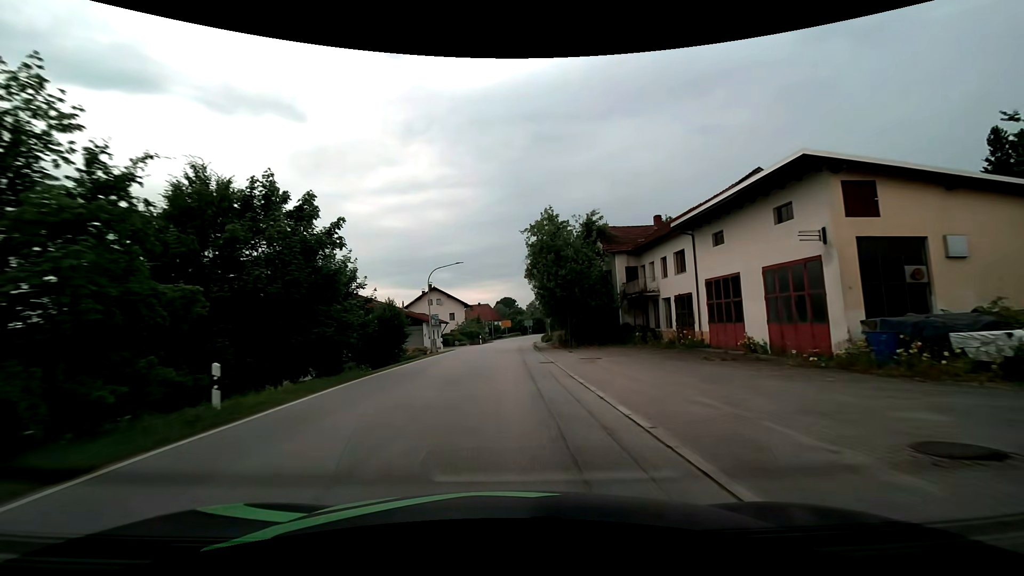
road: secondary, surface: asphalt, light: Day
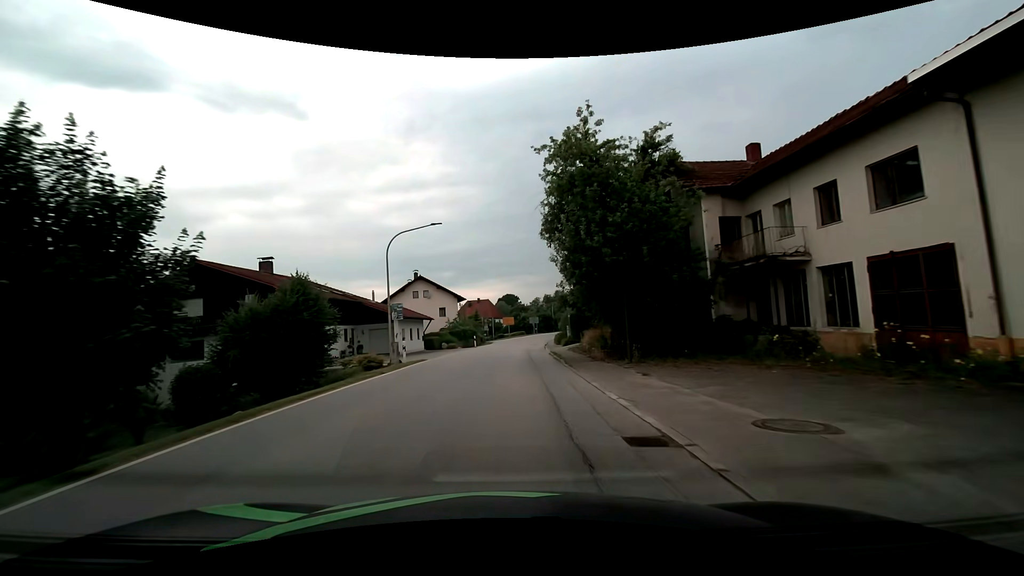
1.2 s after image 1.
(0.0, +15.0) m; 0°
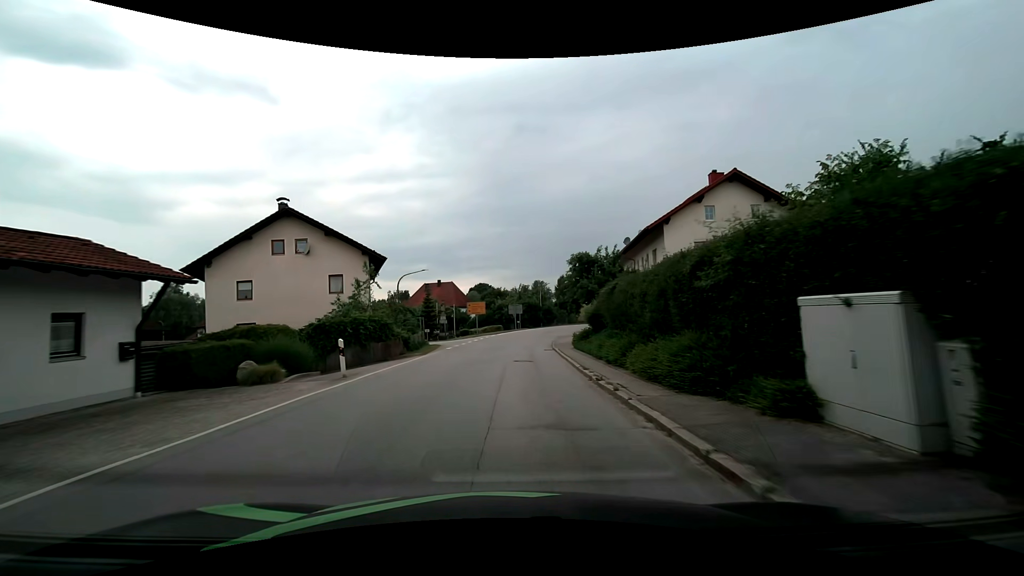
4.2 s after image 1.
(+0.4, +34.2) m; +3°
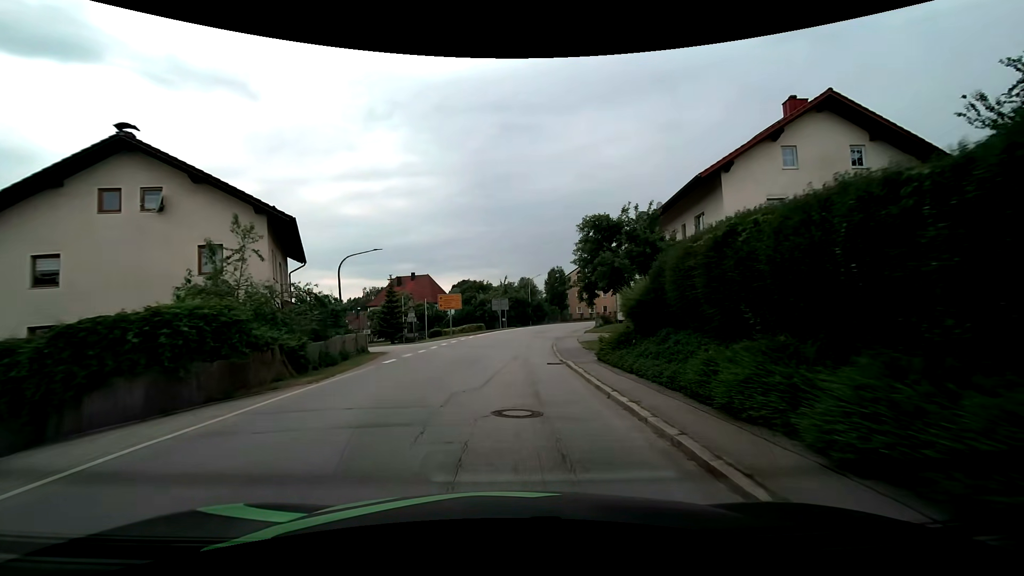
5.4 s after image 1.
(+0.1, +12.0) m; +2°
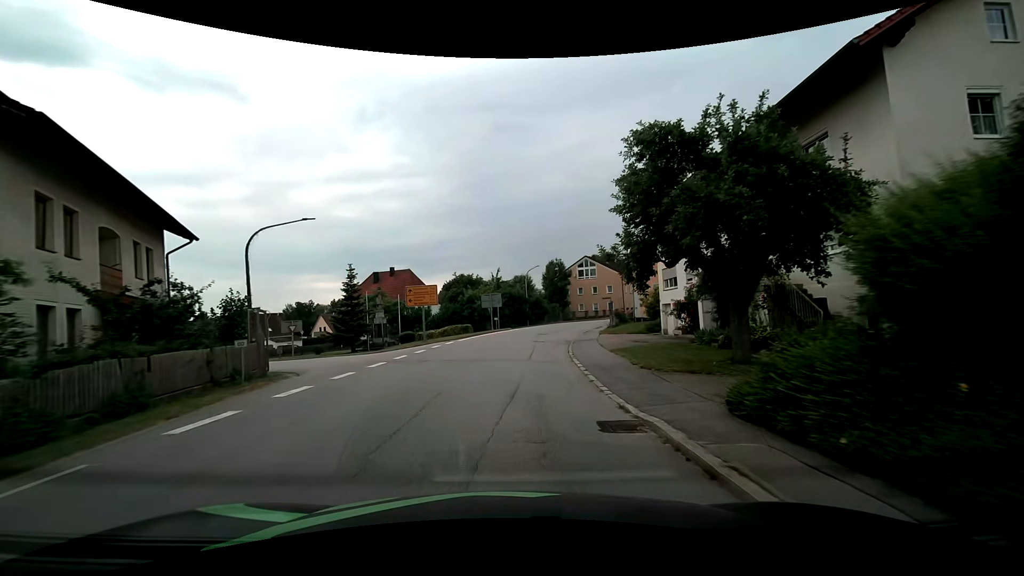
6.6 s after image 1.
(0.0, +10.8) m; +1°
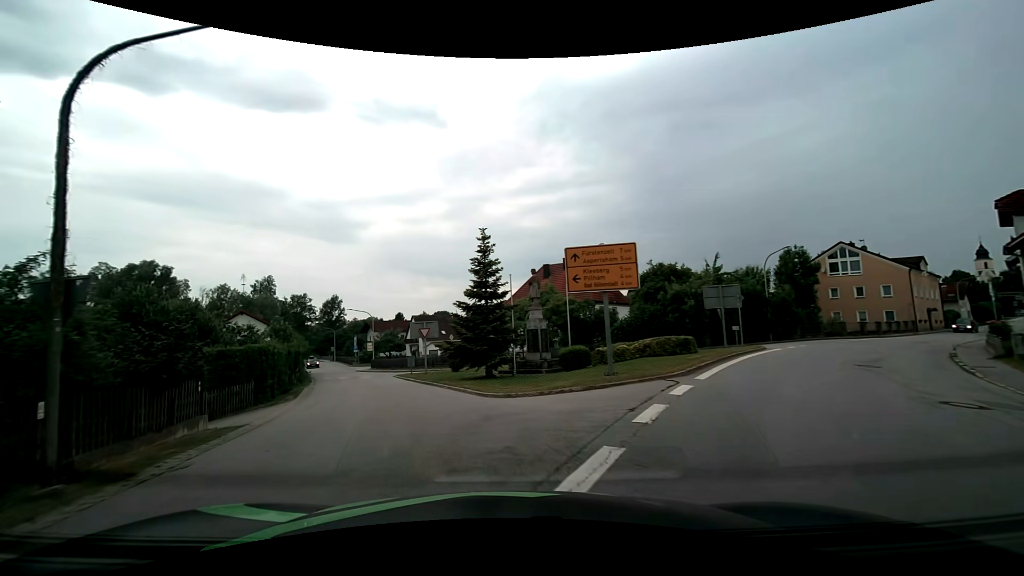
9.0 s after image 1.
(-2.5, +18.0) m; -21°
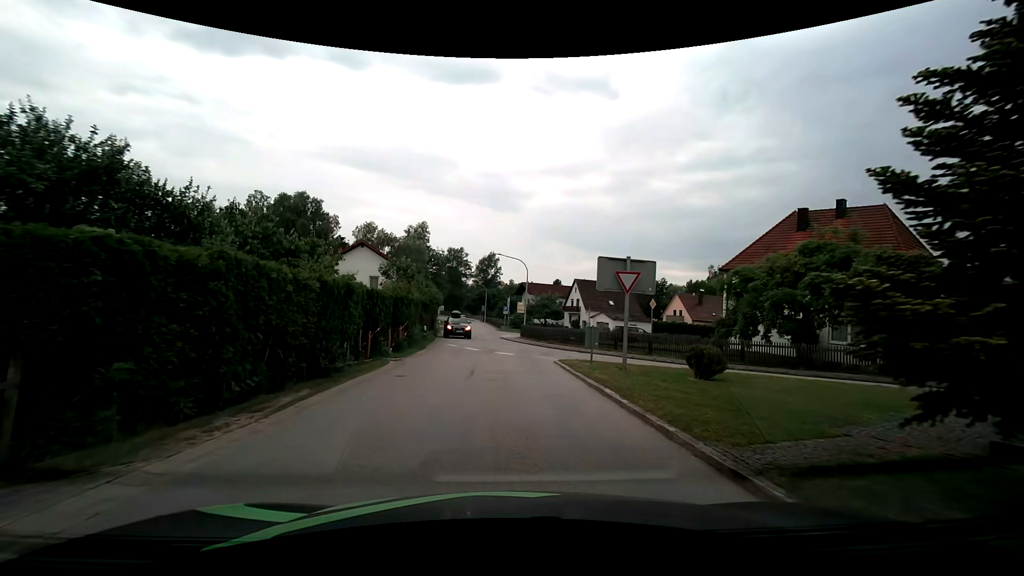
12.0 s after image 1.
(-4.1, +18.3) m; -18°
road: tertiary
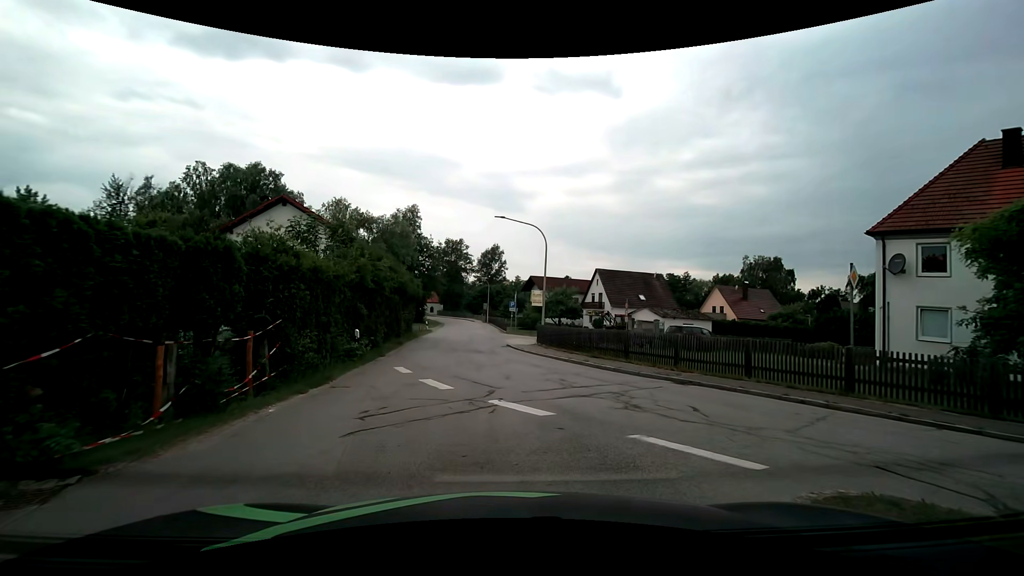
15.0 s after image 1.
(-0.1, +14.7) m; 0°
(0, +10) (-1, +20) (-2, +30) (-3, +40) (-4, +50) (-5, +60) (-6, +70) (-7, +80) (-9, +89) (-12, +99) m
